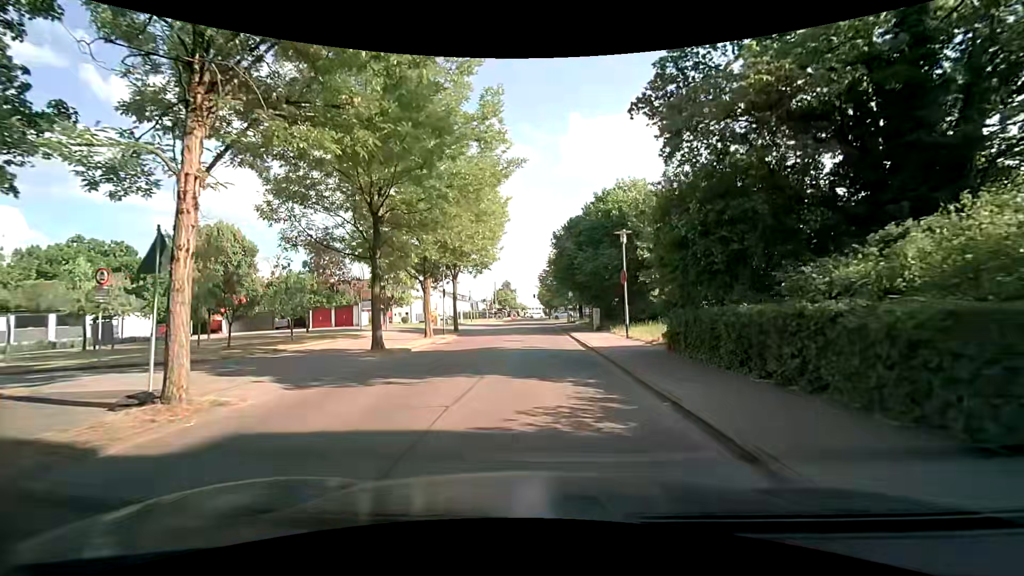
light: Day
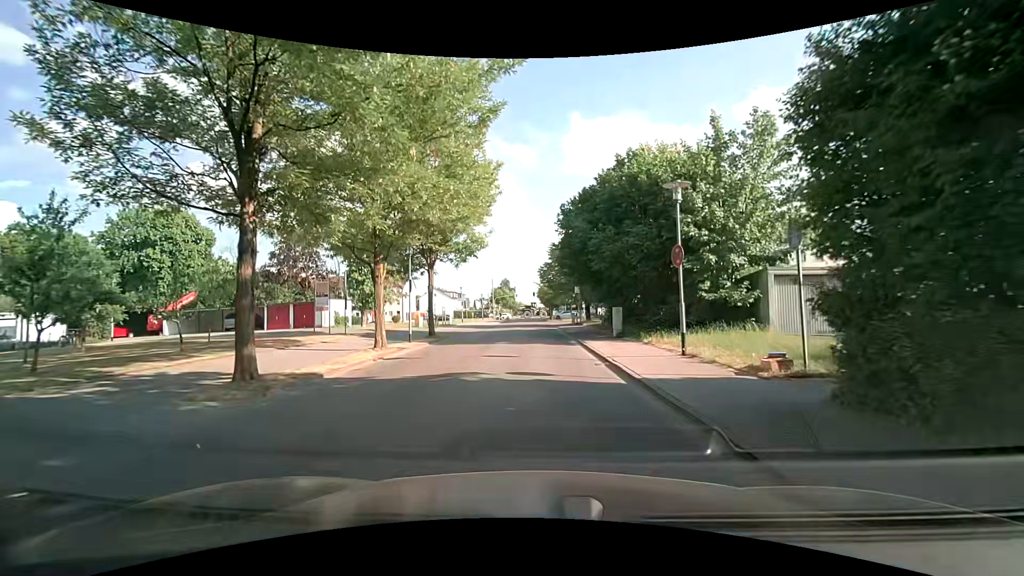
(-0.2, +8.3) m; -2°
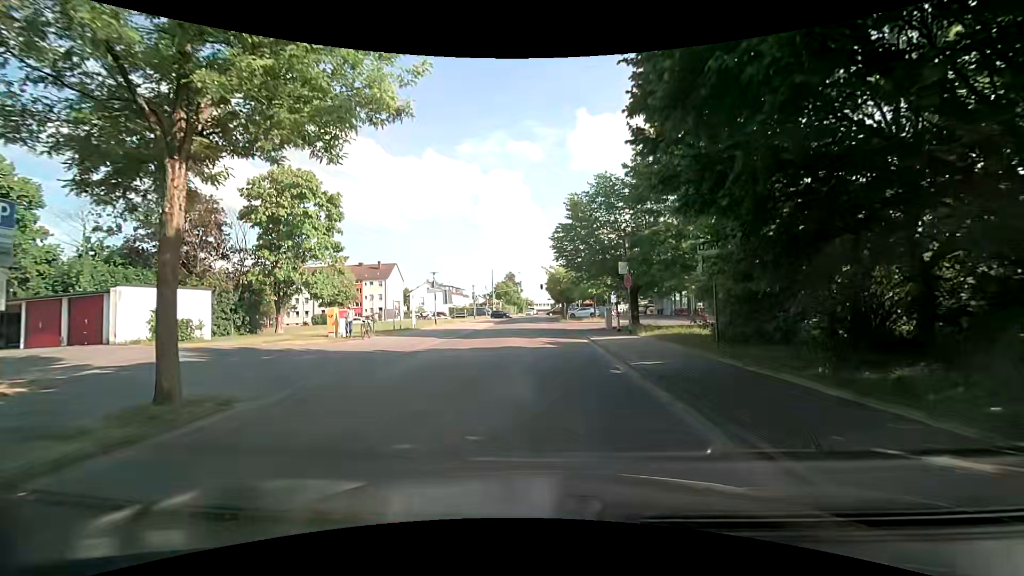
(0.0, +20.3) m; 0°
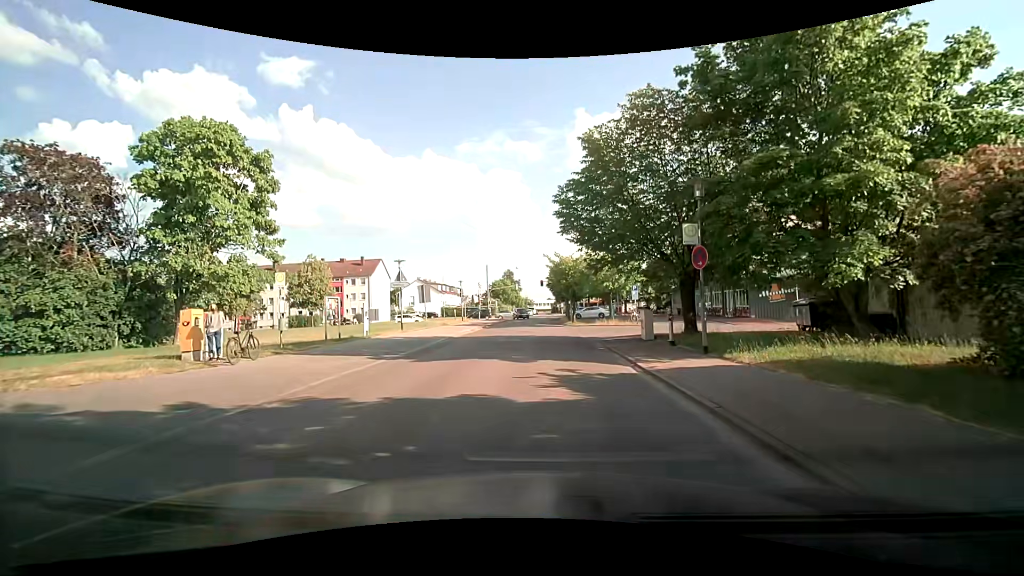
(-0.1, +10.3) m; +1°
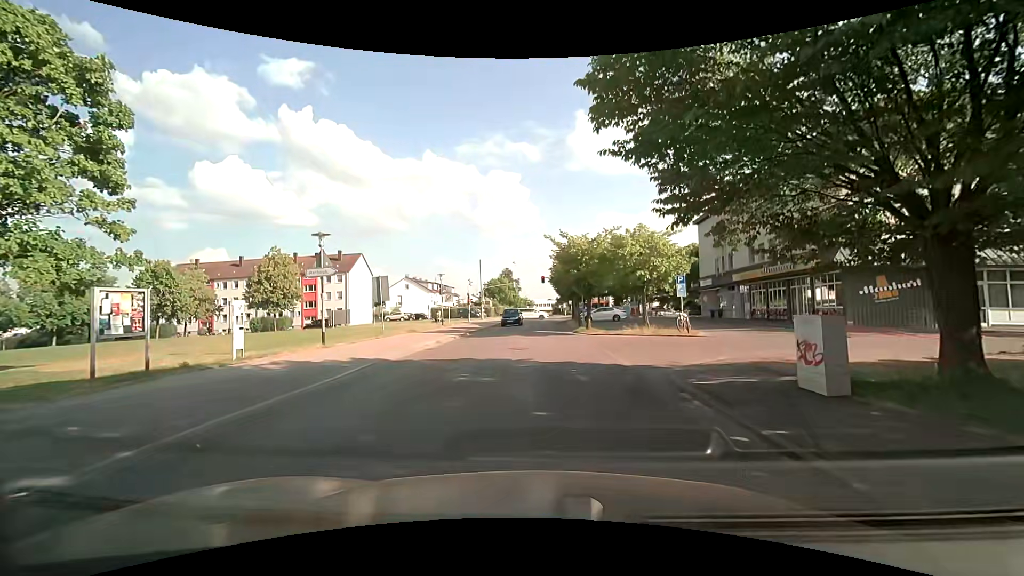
(-0.2, +11.5) m; 0°
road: residential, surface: asphalt
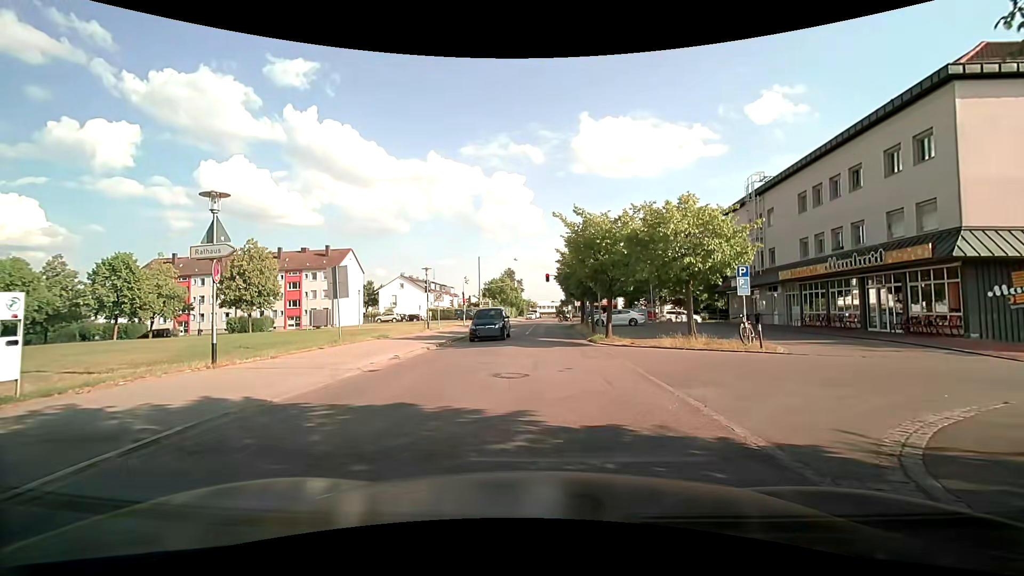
(-0.1, +6.9) m; -2°
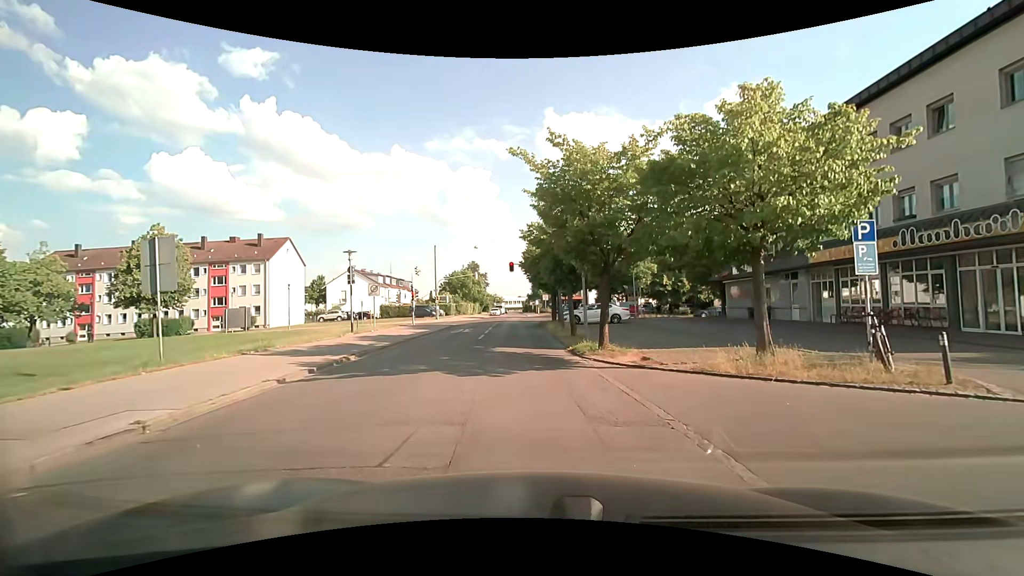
(+0.4, +8.7) m; +5°
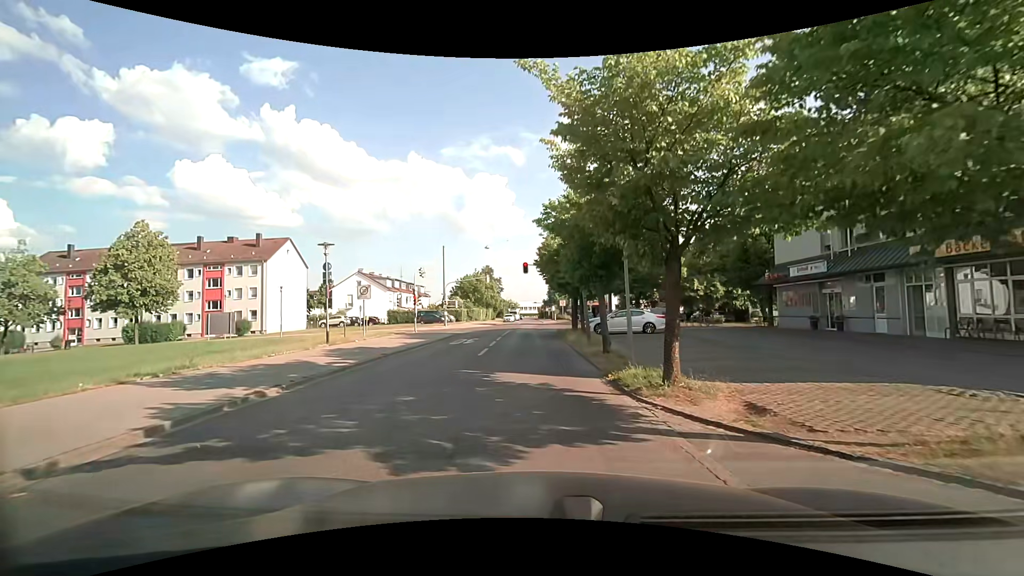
(-0.1, +5.5) m; -2°
